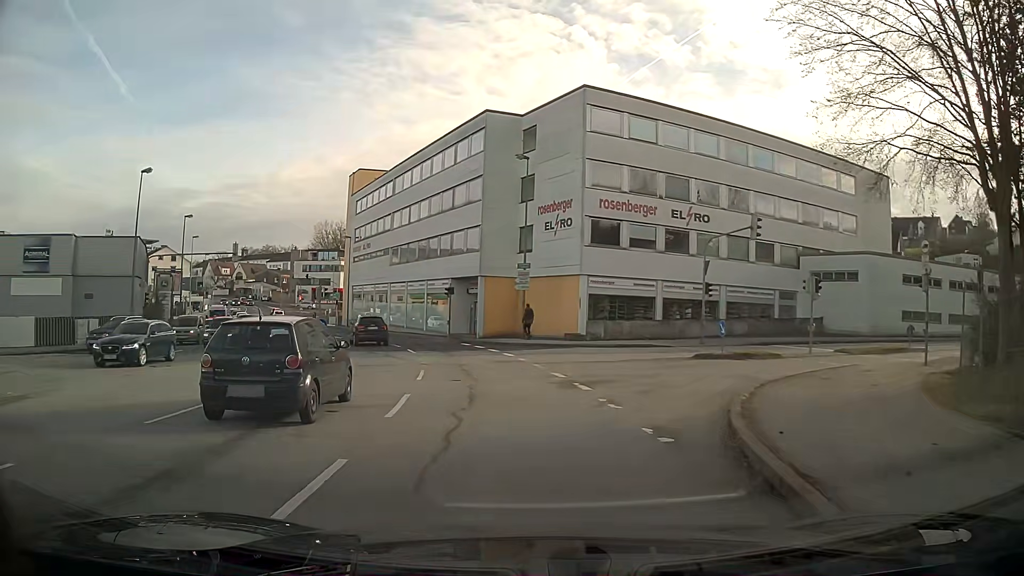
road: tertiary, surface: asphalt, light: Day
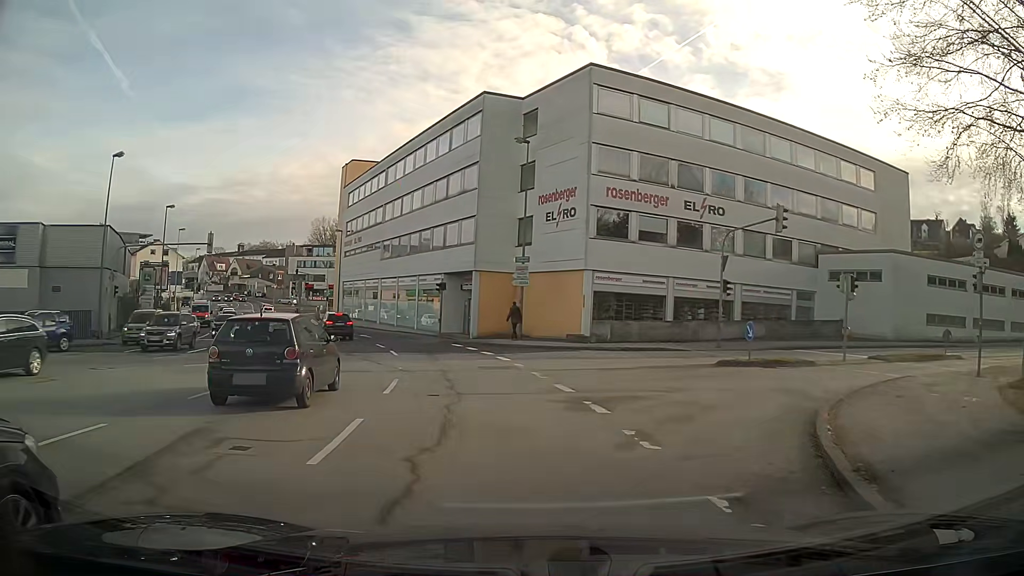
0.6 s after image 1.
(0.0, +3.4) m; 0°
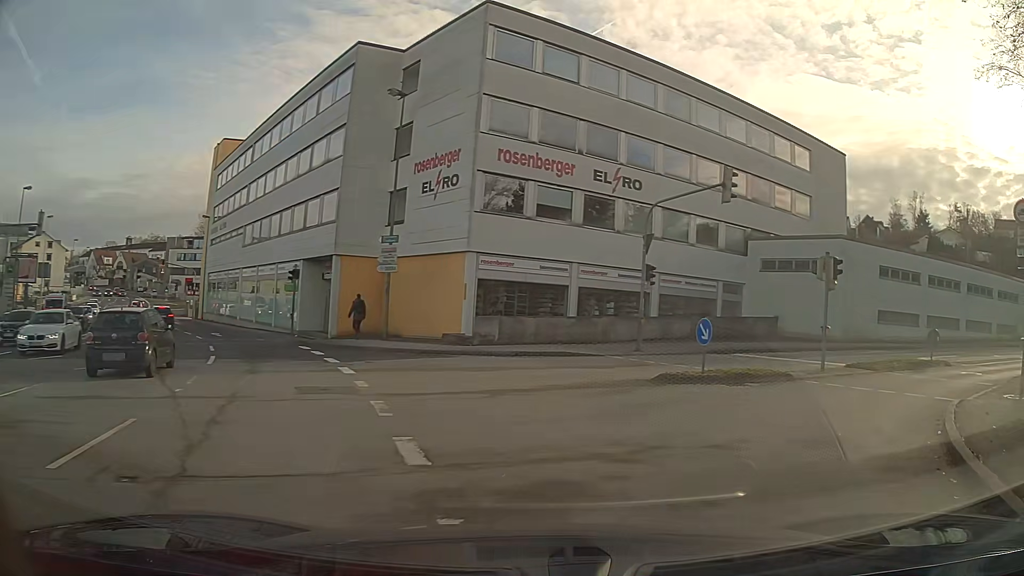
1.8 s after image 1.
(+0.8, +6.9) m; +14°
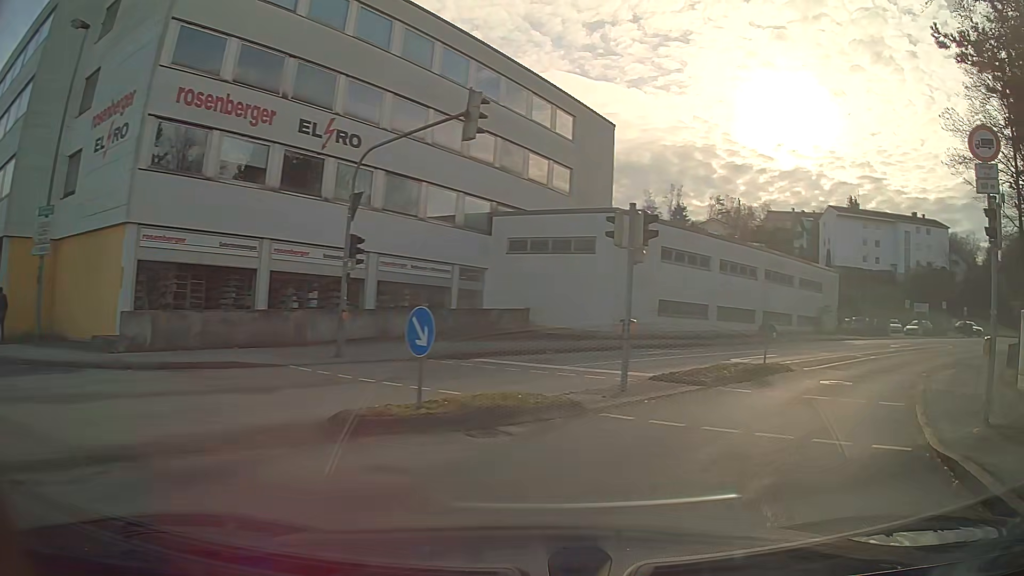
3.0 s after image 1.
(+1.4, +6.9) m; +24°
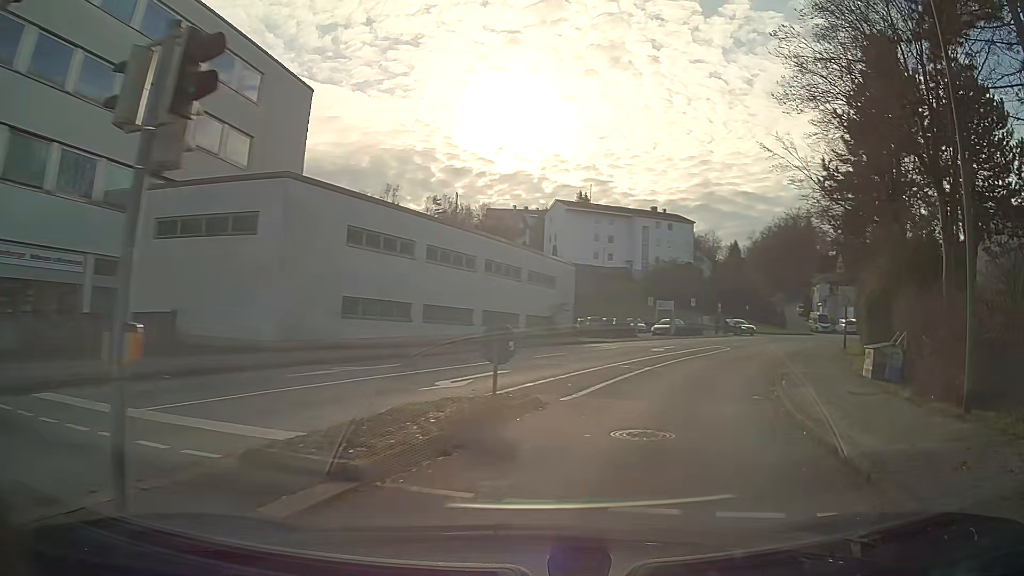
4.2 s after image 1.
(+1.7, +7.6) m; +23°
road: residential
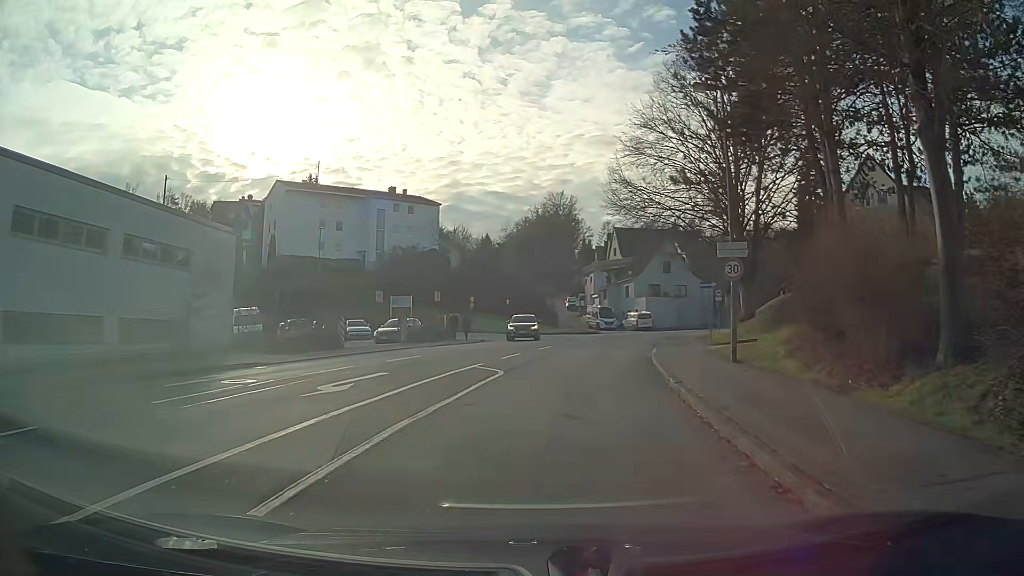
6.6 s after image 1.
(+3.3, +17.8) m; +17°
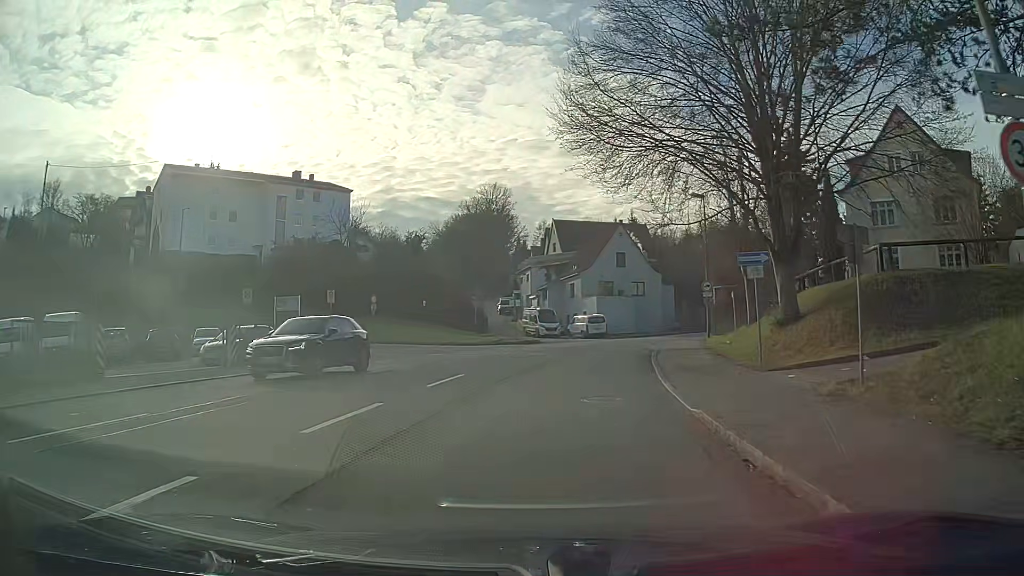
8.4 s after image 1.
(+0.7, +14.0) m; +5°
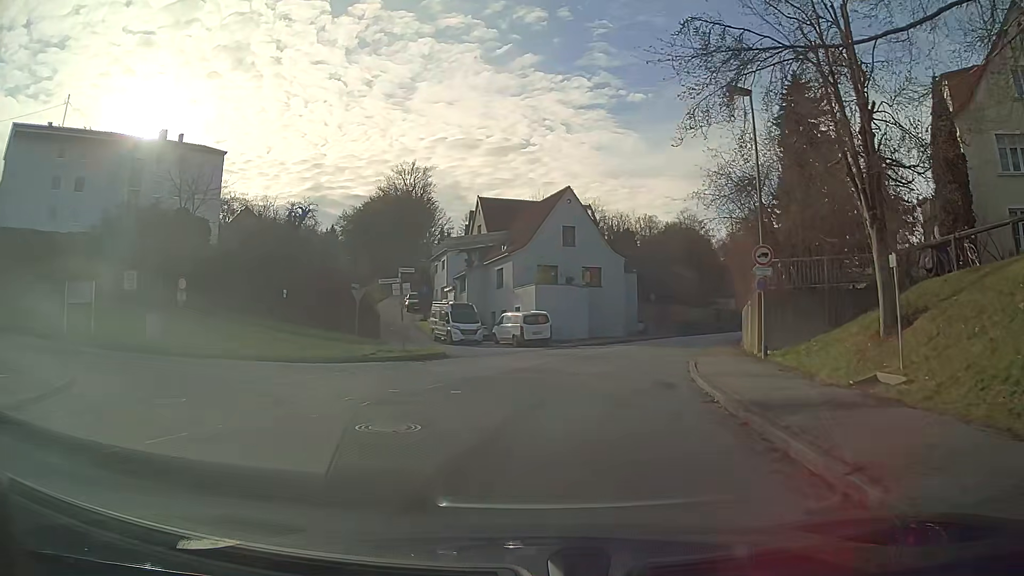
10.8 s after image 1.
(+1.0, +18.0) m; +7°
(+1, +10) (+2, +20) (+5, +29) (+9, +39) (+13, +47) (+18, +56) (+23, +65) (+28, +74) (+33, +83) (+37, +91) m
